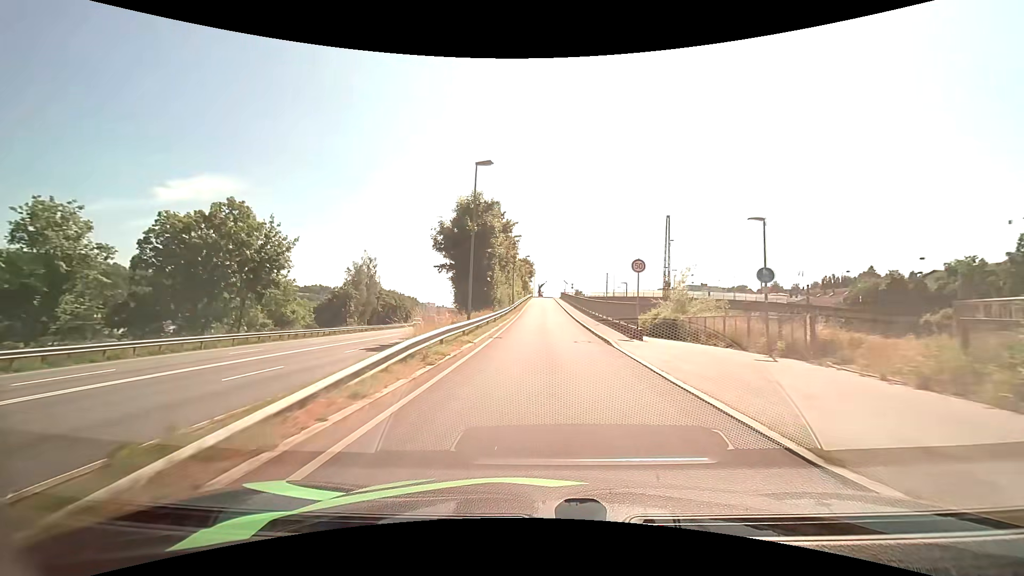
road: unclassified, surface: asphalt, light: Day
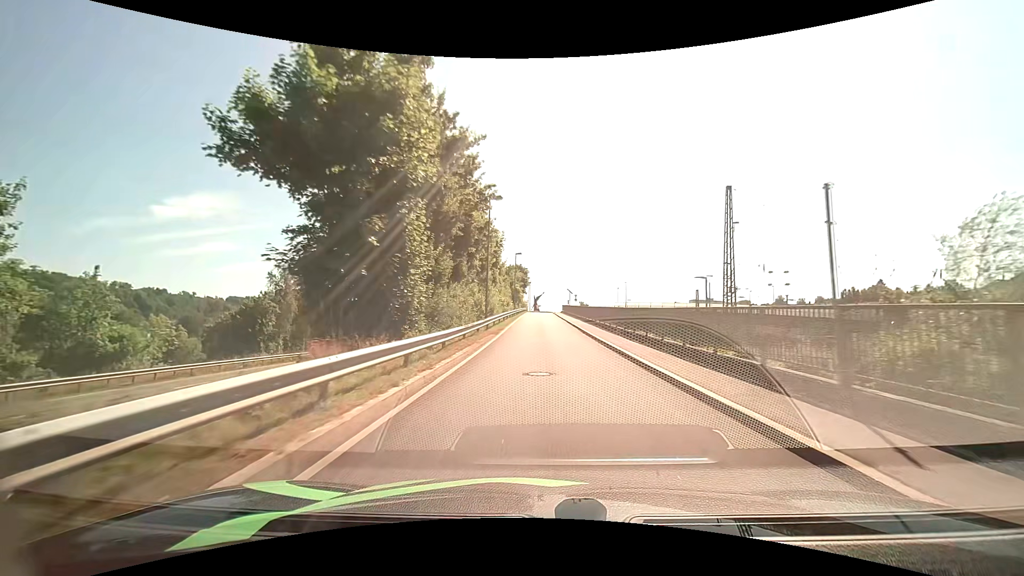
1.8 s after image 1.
(+0.1, +23.8) m; 0°
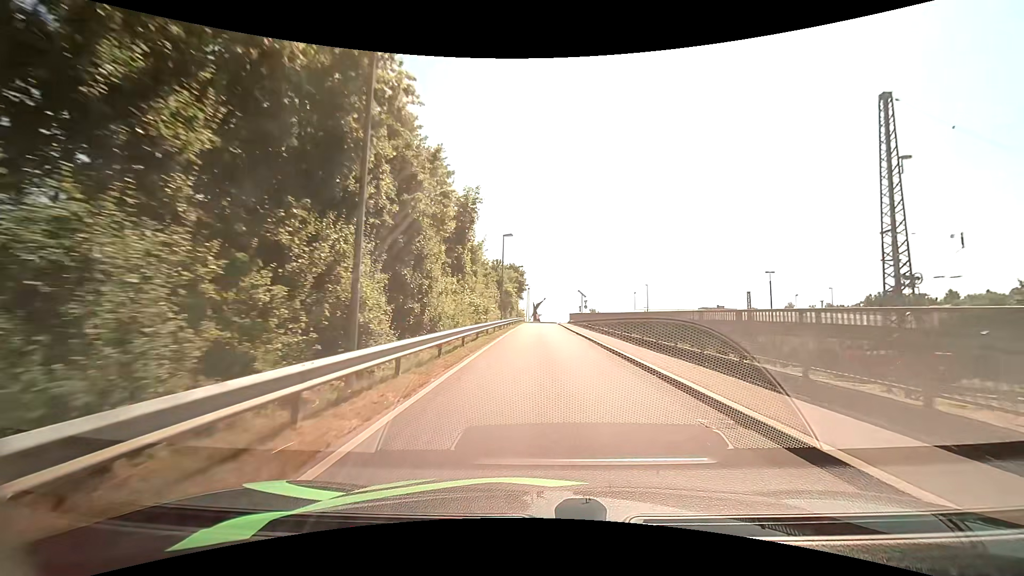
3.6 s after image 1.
(0.0, +20.9) m; 0°
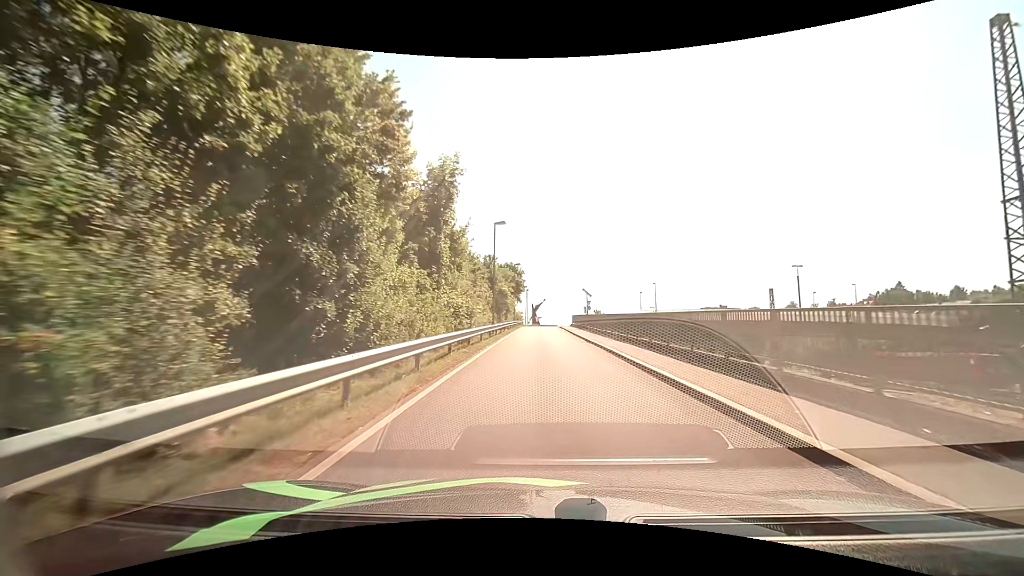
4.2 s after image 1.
(0.0, +6.6) m; 0°
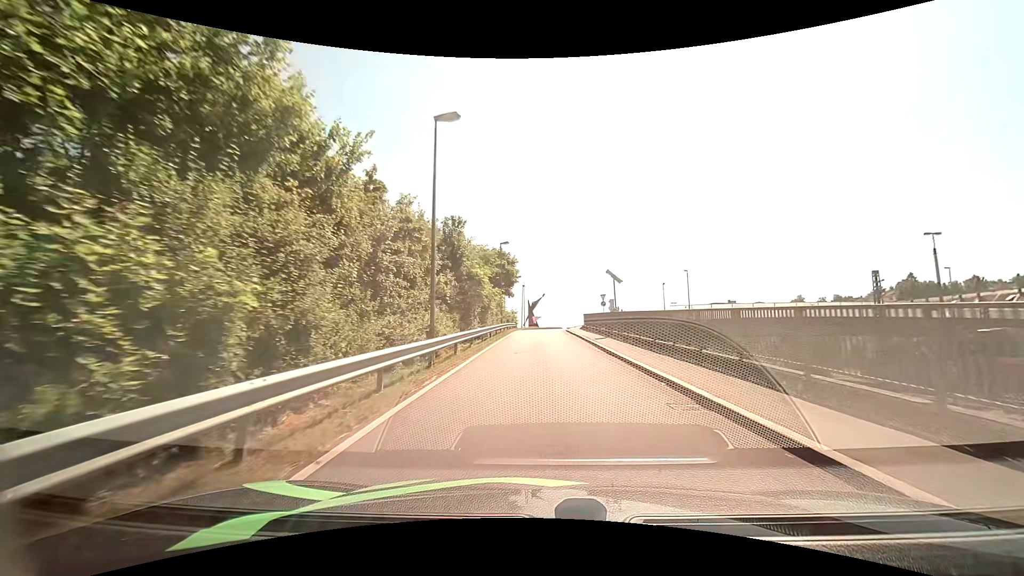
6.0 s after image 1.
(0.0, +18.4) m; 0°
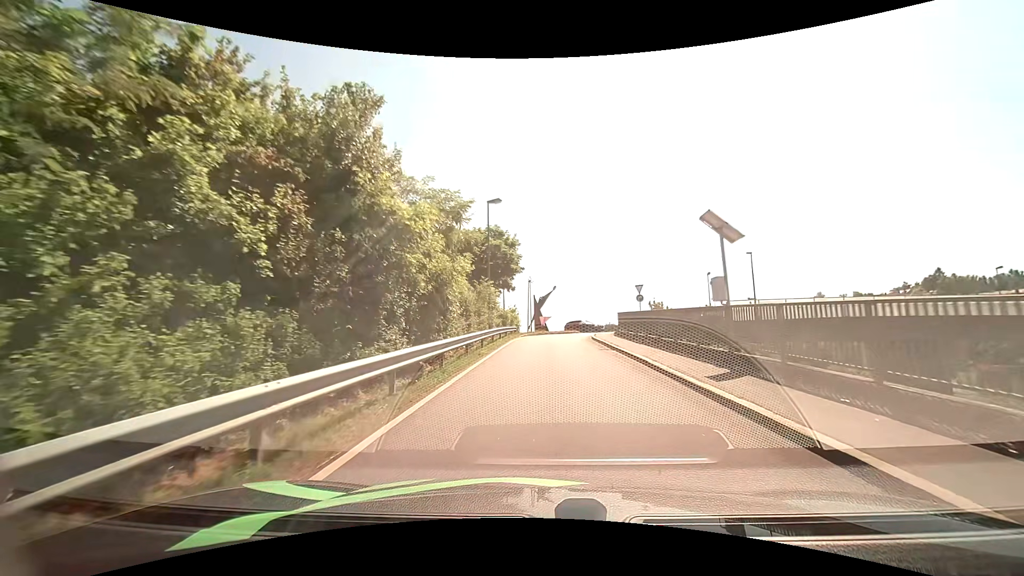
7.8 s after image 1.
(-0.1, +16.1) m; 0°
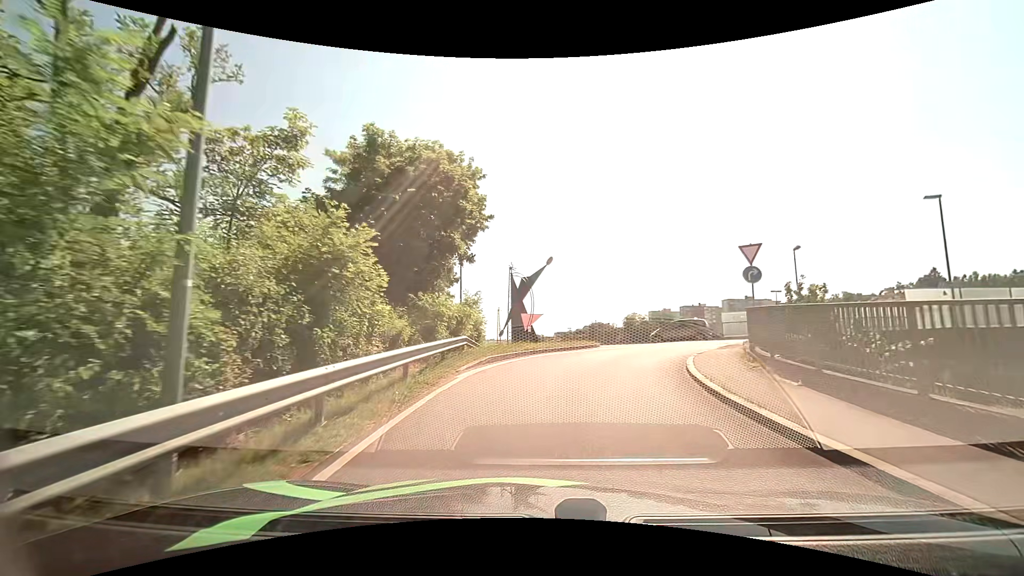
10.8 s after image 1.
(-0.3, +22.5) m; +1°
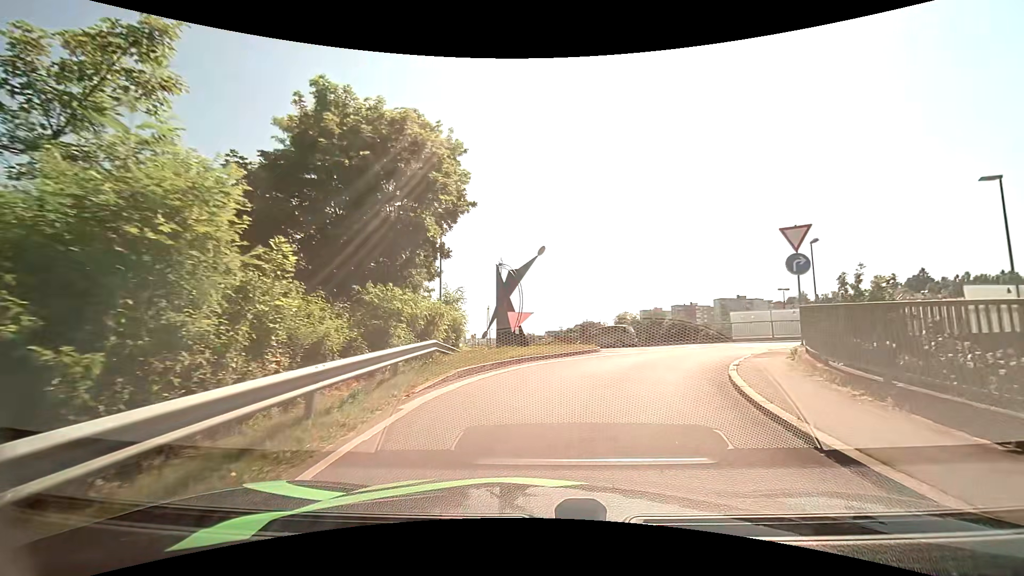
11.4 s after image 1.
(0.0, +3.7) m; +1°
(+1, +10) (+5, +19) (+13, +25) (+23, +26) (+33, +26) (+43, +27) (+53, +27) (+63, +27) (+73, +28) (+83, +27) m
